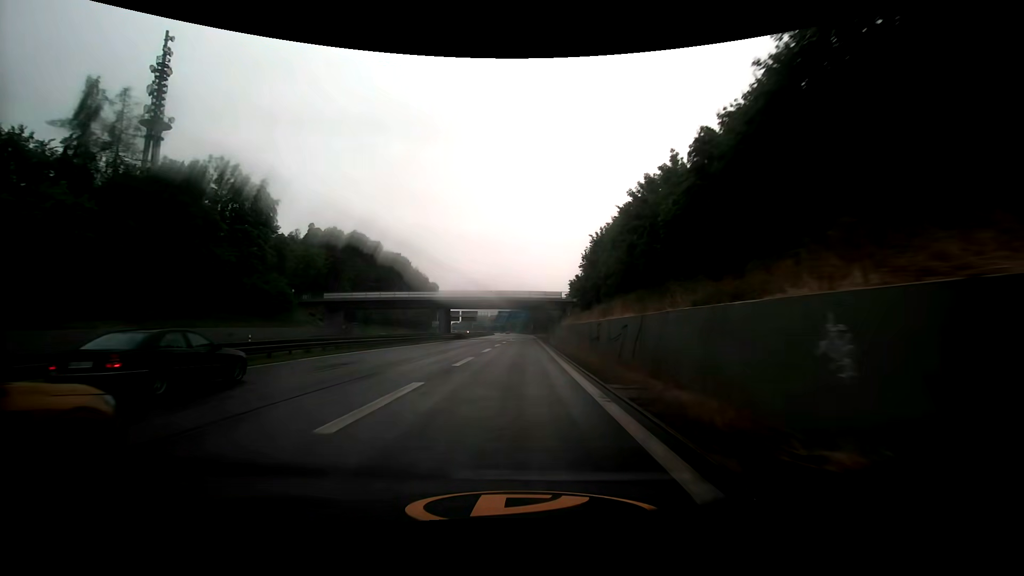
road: motorway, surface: asphalt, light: Day
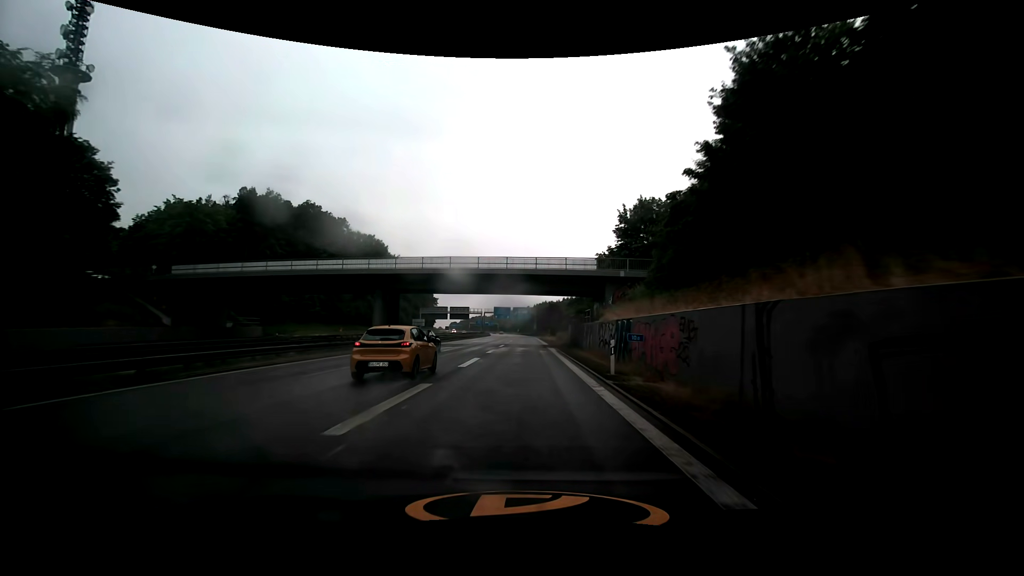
(+0.1, +36.0) m; 0°
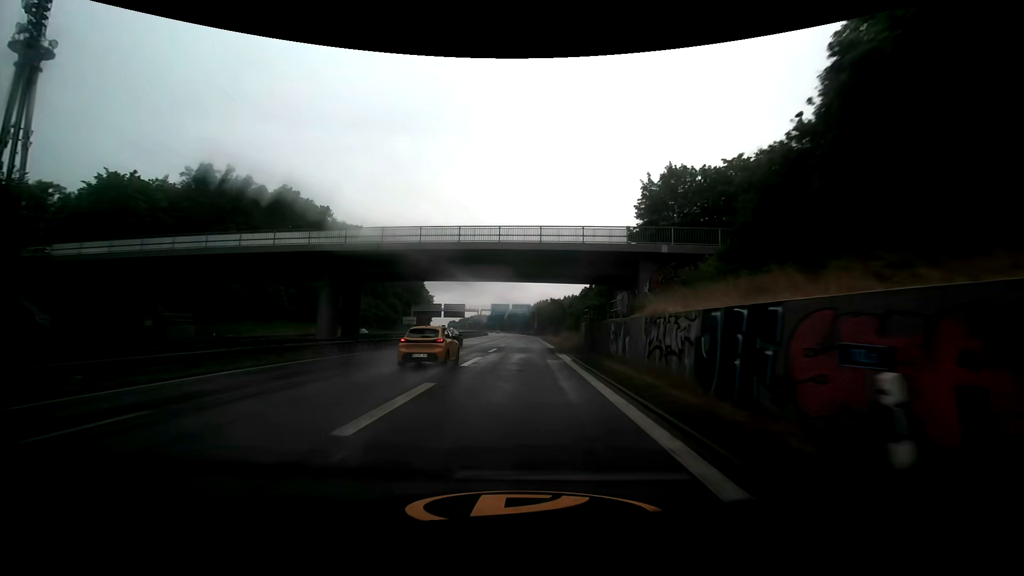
(0.0, +12.0) m; 0°
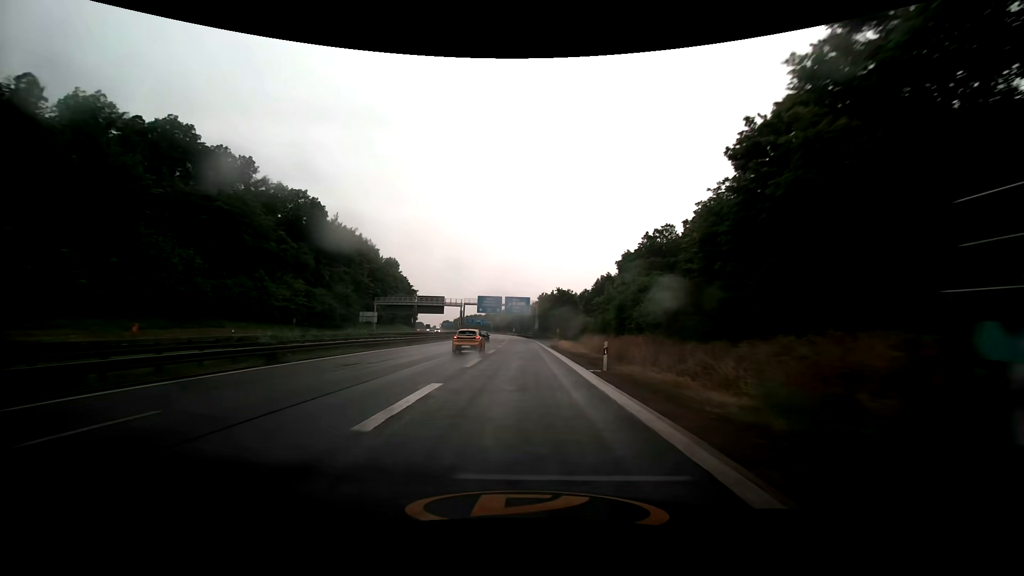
(0.0, +35.8) m; 0°
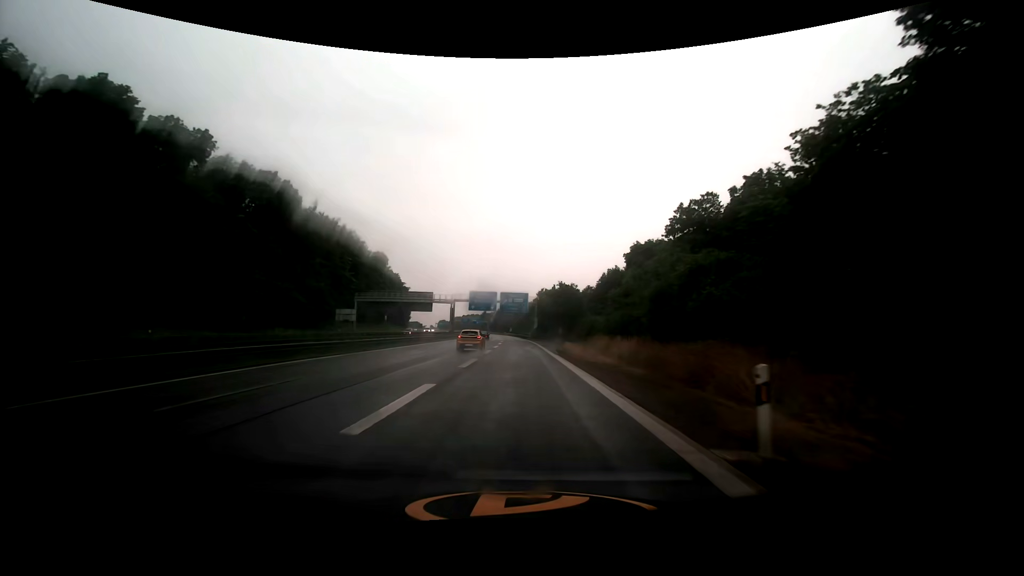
(+0.2, +12.2) m; 0°
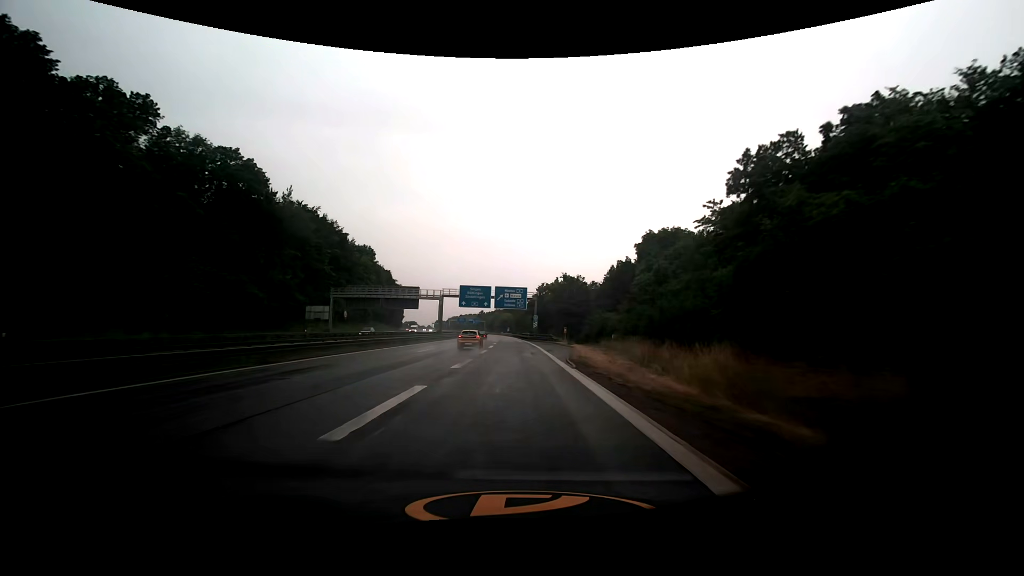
(0.0, +12.4) m; 0°
